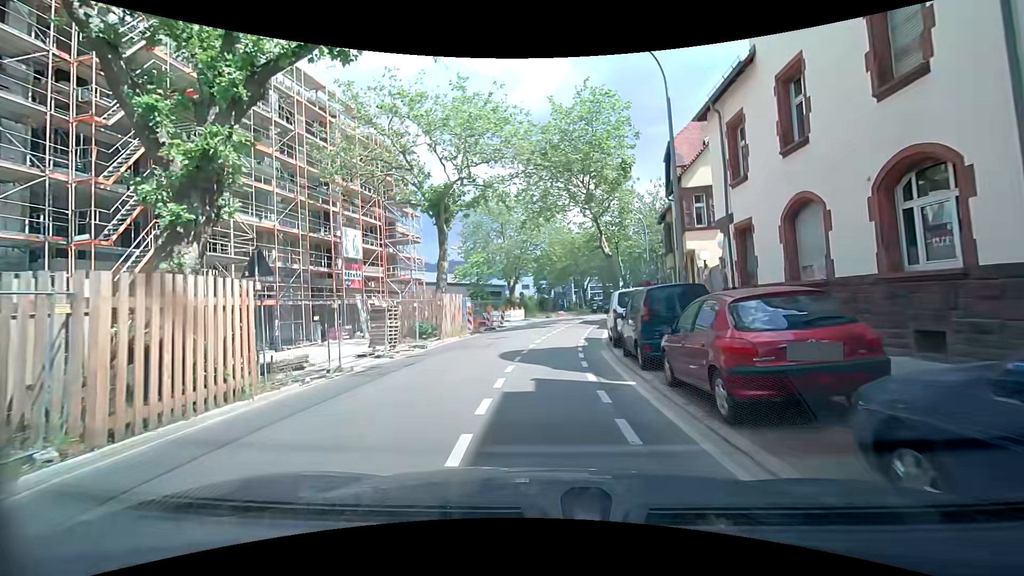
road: tertiary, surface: asphalt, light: Day
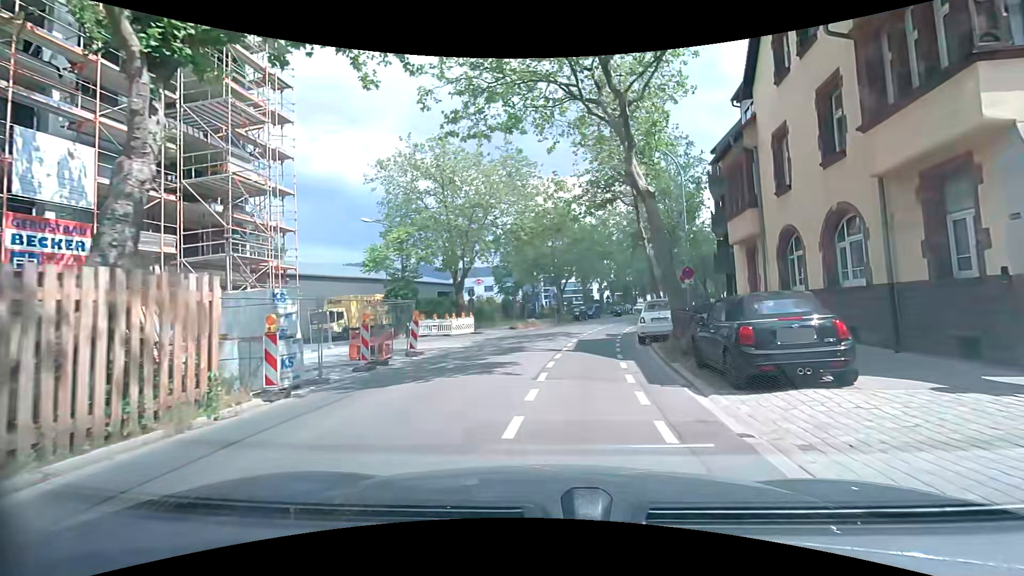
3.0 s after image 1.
(+0.5, +19.2) m; +4°
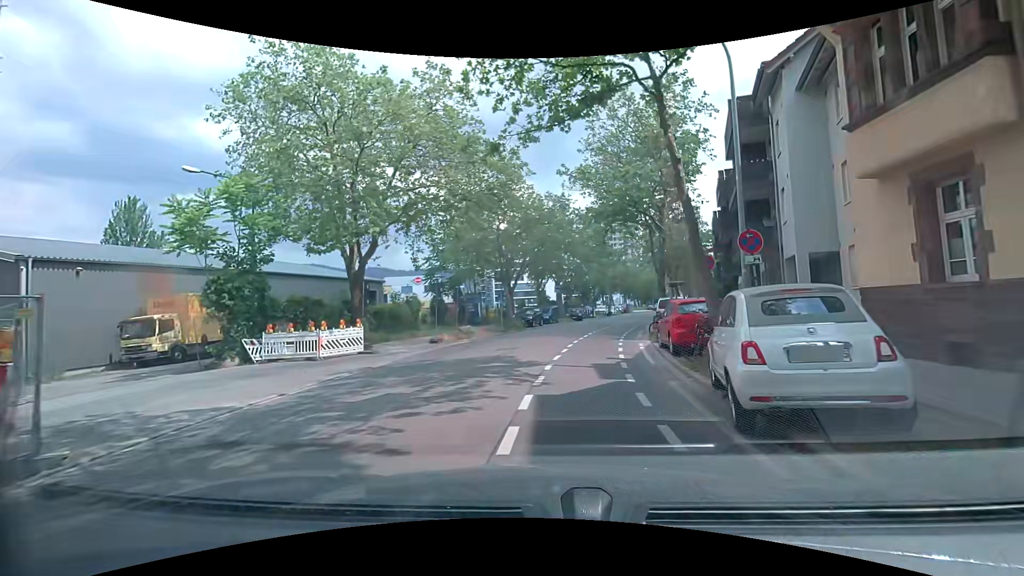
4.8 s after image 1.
(+0.4, +12.4) m; +5°
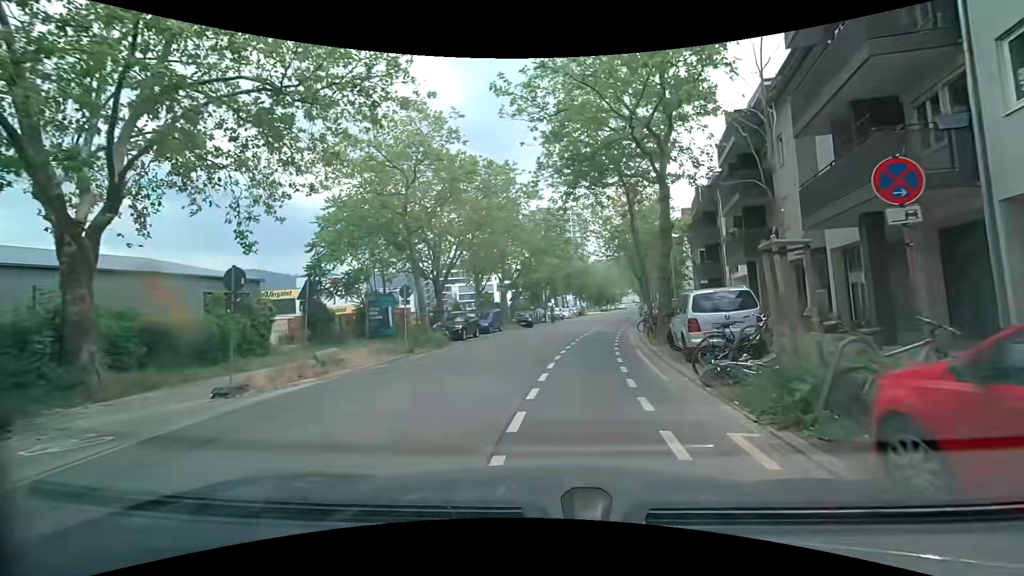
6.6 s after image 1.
(+0.8, +12.5) m; +6°
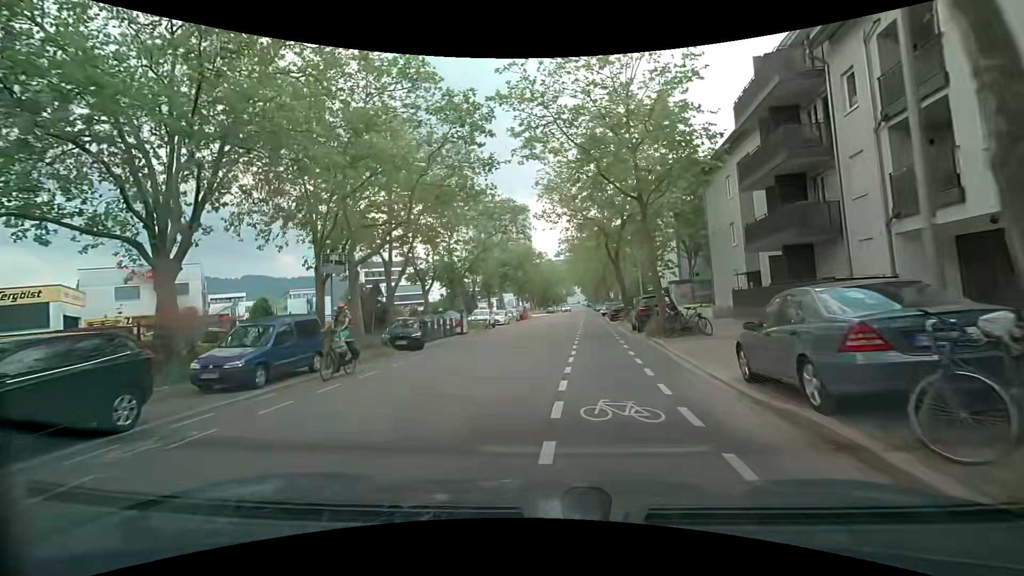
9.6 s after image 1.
(+1.8, +23.1) m; +6°
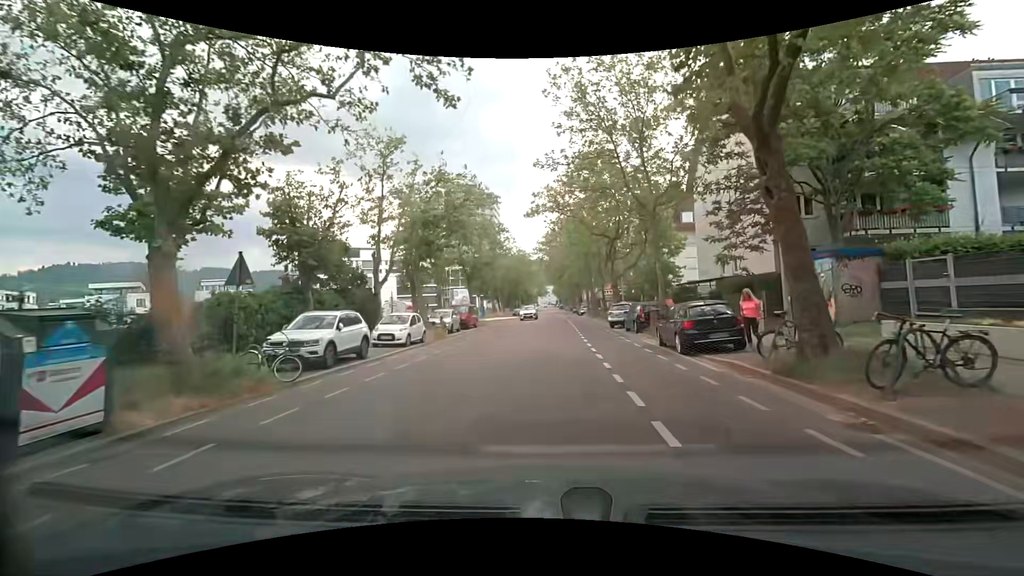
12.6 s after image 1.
(+0.6, +27.2) m; +2°
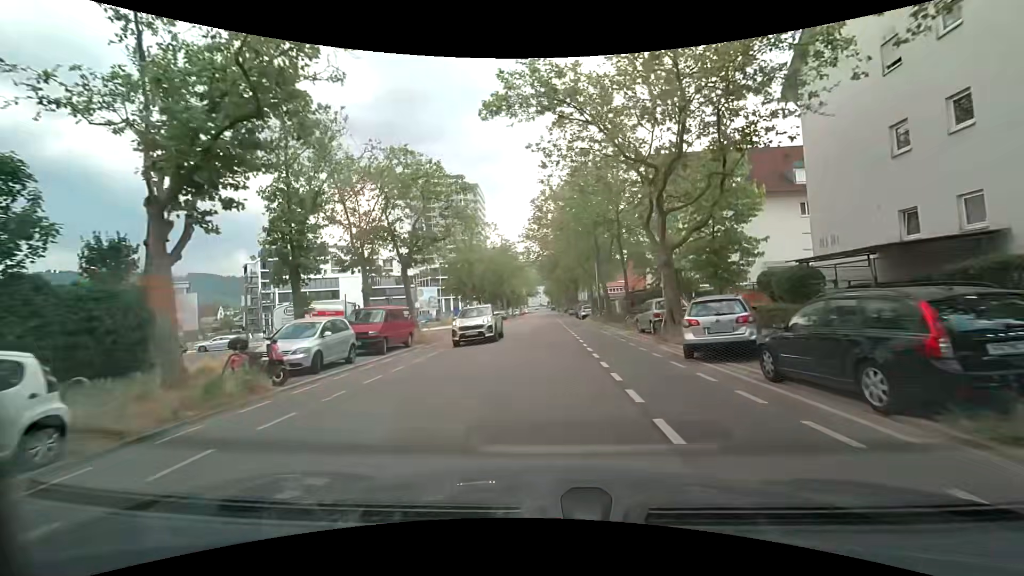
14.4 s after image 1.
(+0.6, +18.1) m; +2°
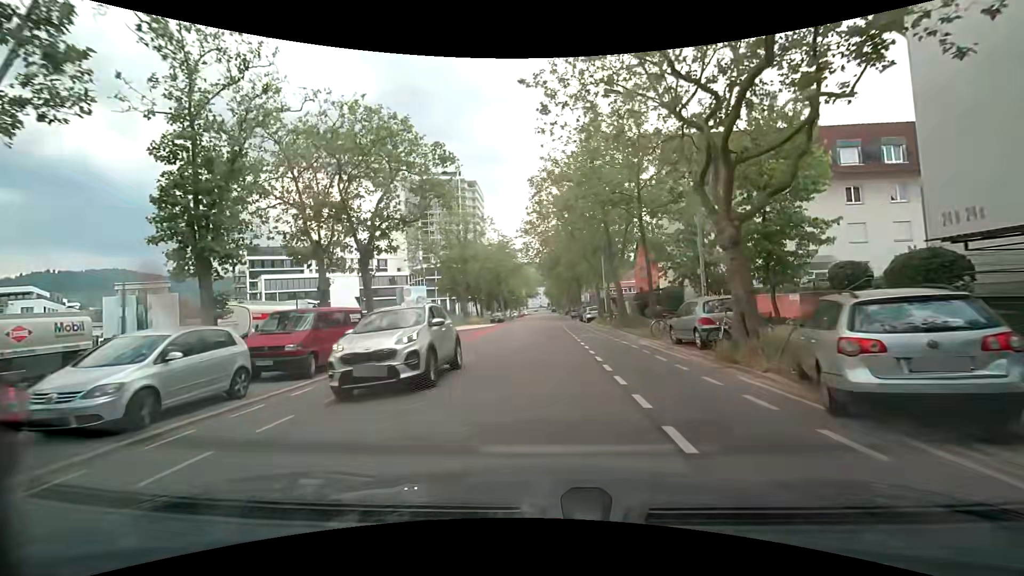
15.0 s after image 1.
(0.0, +6.3) m; 0°
(0, +10) (0, +20) (0, +30) (0, +40) (0, +50) (0, +60) (0, +70) (0, +80) (0, +90) (0, +100) m
